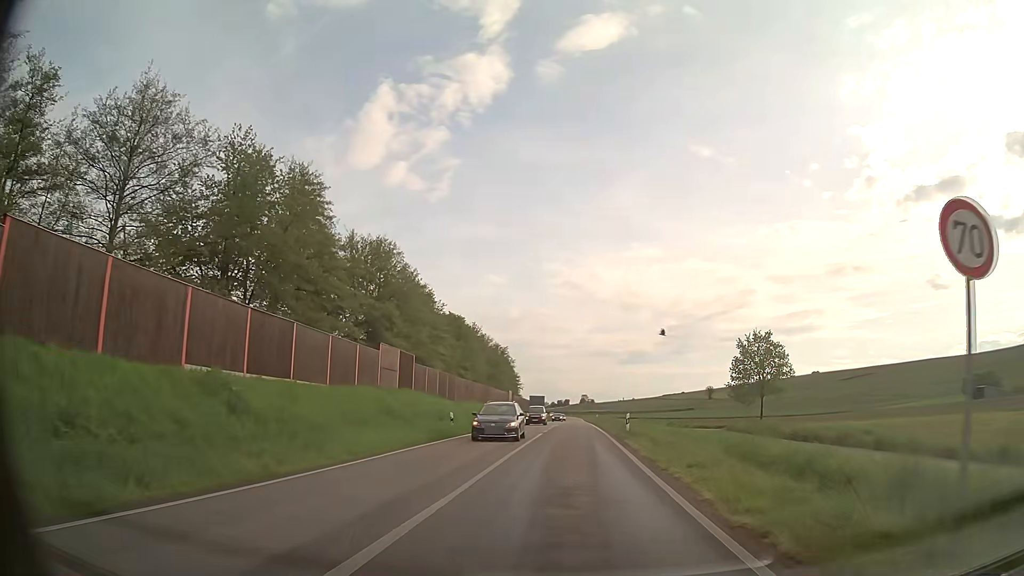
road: primary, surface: asphalt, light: Day
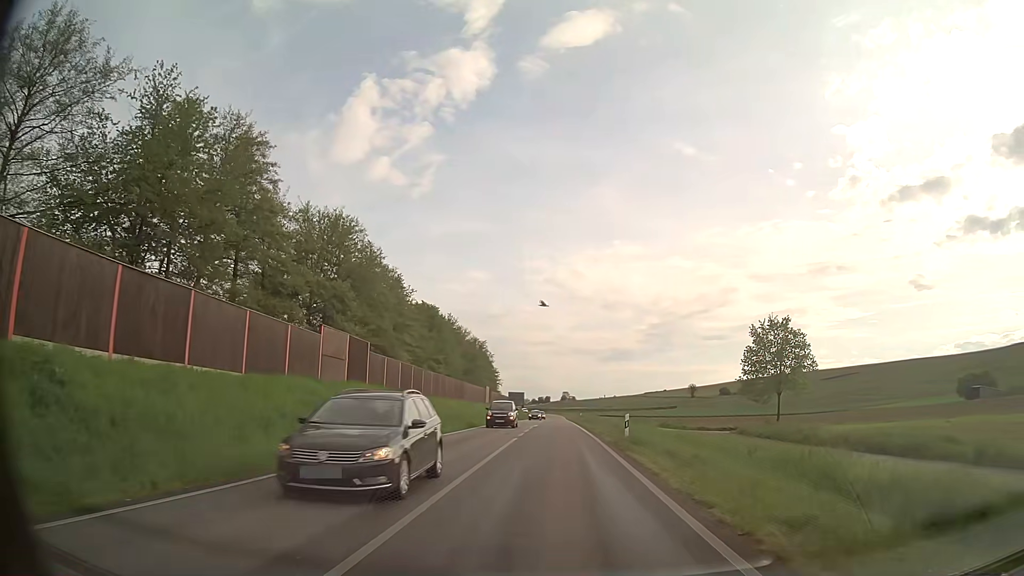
(+0.1, +7.1) m; +2°
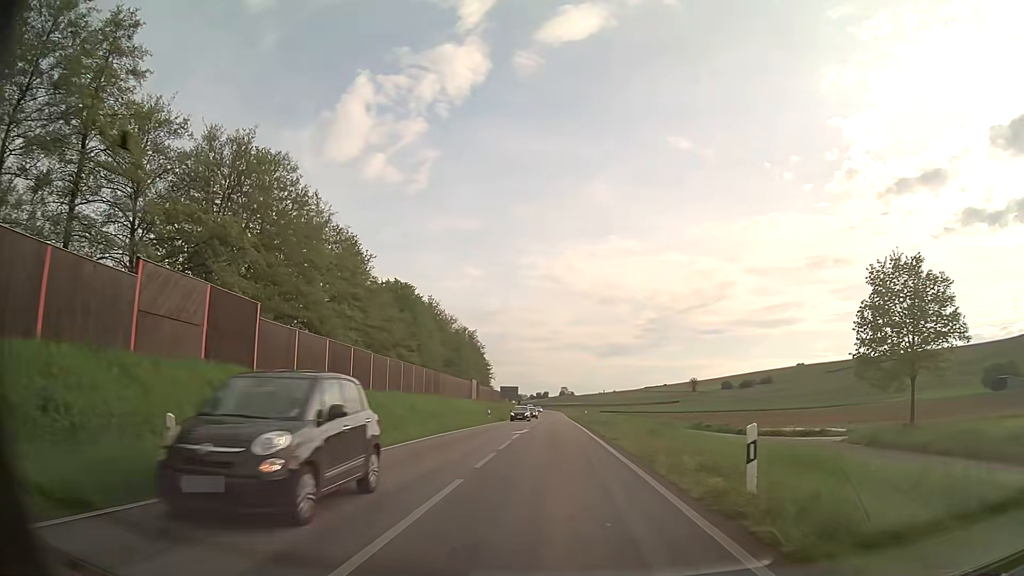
(+0.2, +15.2) m; 0°
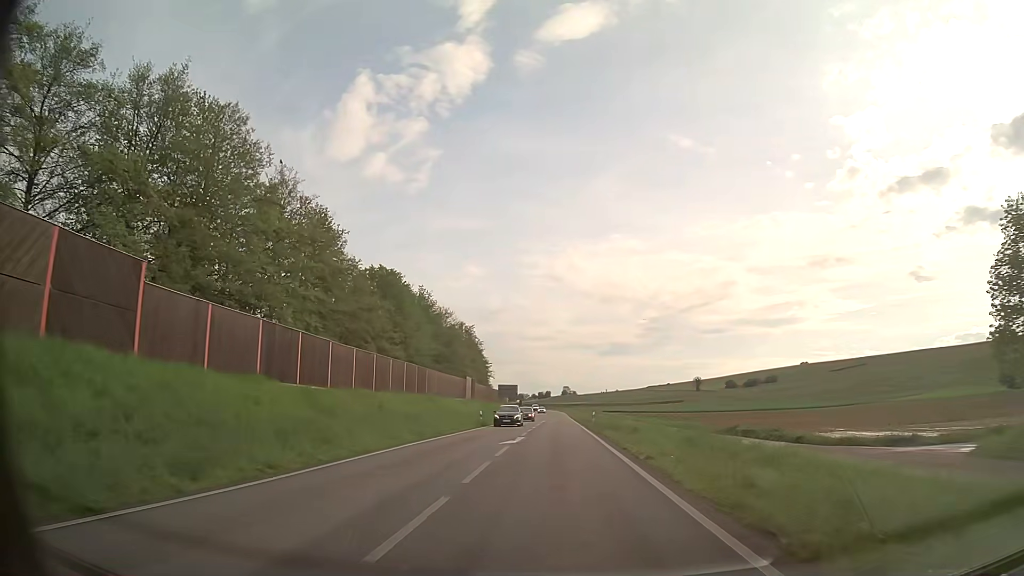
(0.0, +8.1) m; 0°
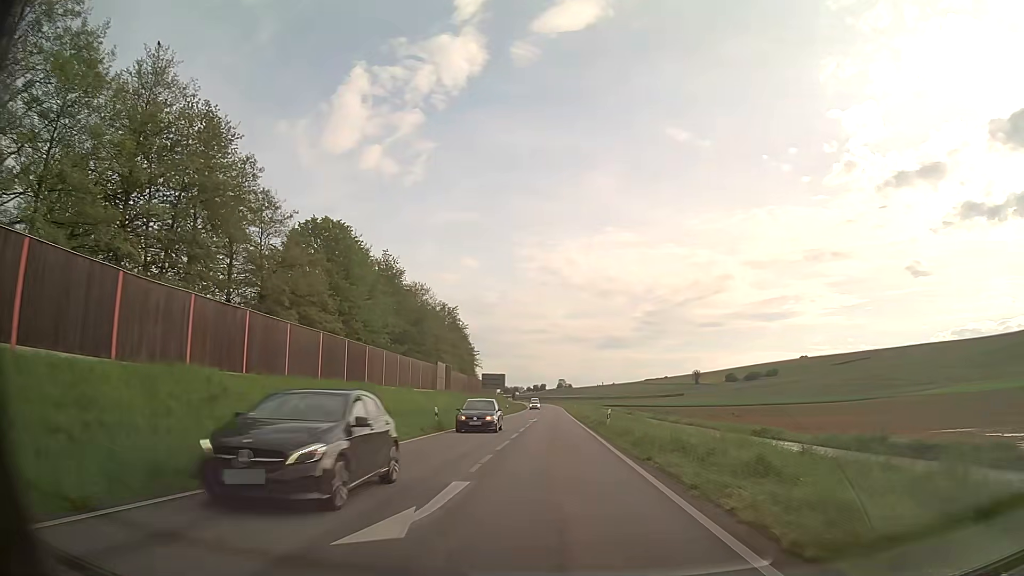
(0.0, +17.1) m; +1°
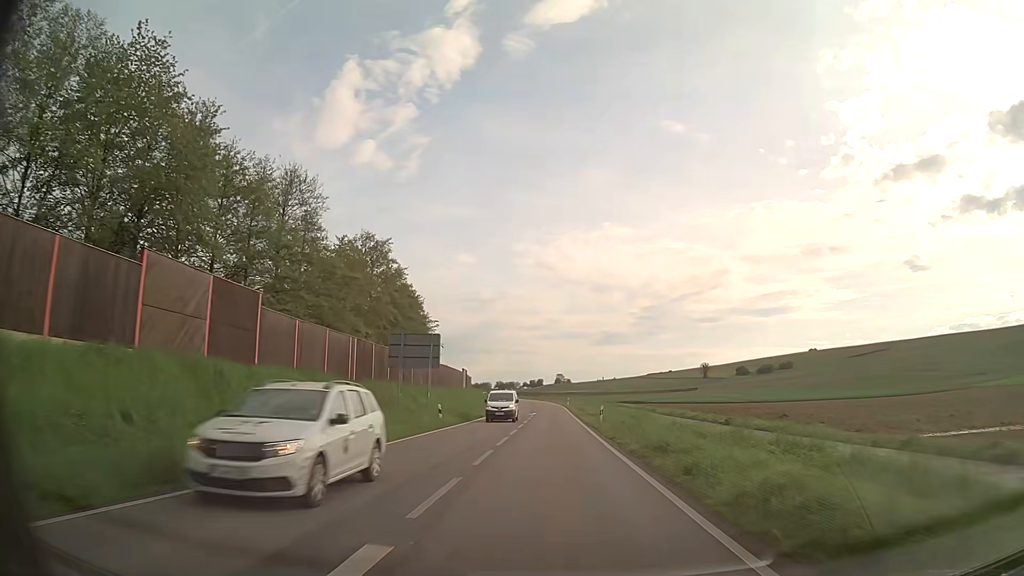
(-0.1, +47.2) m; 0°
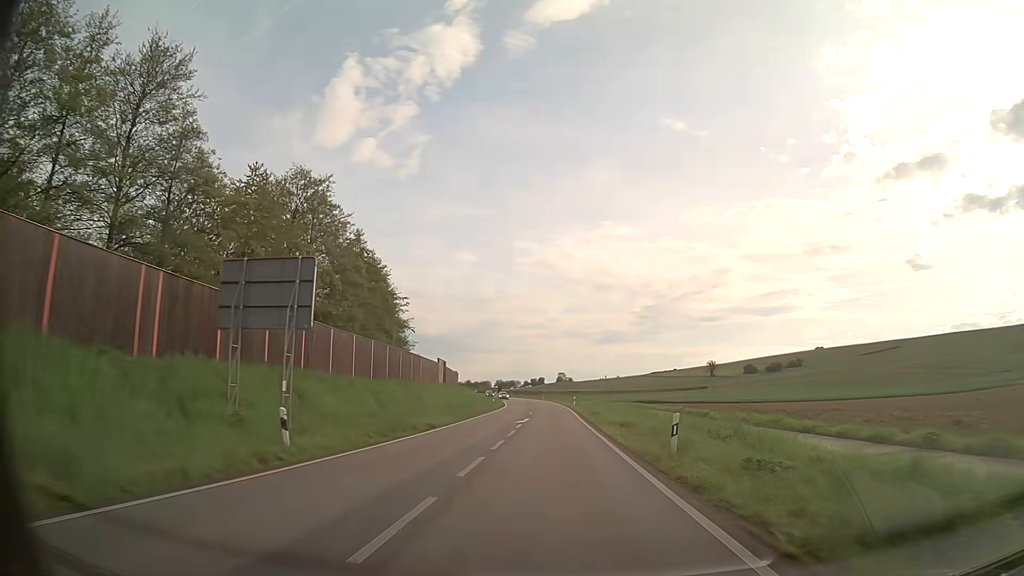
(0.0, +20.3) m; 0°
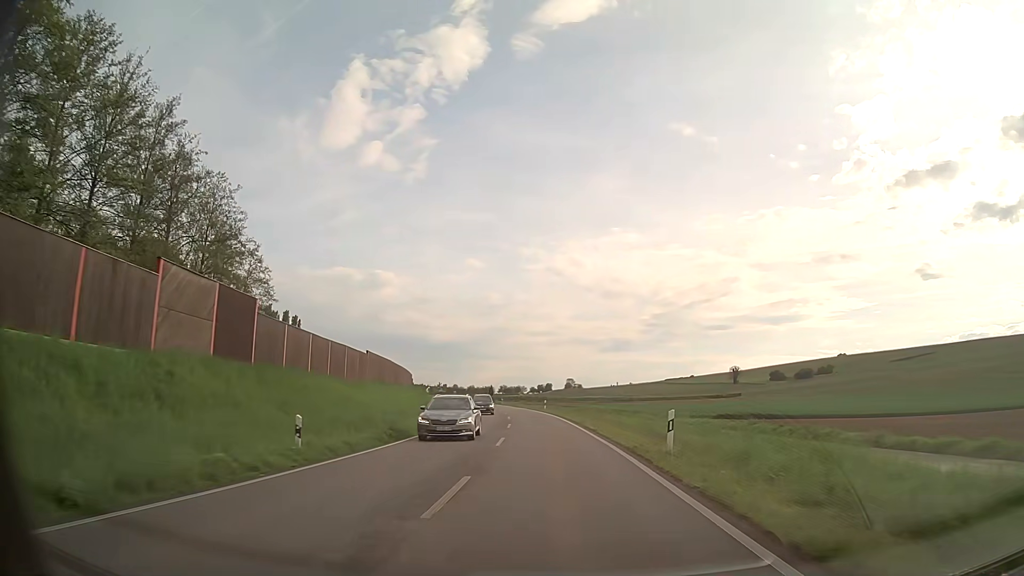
(-0.4, +52.0) m; -1°
(0, +10) (0, +20) (-1, +30) (-1, +40) (-2, +50) (-3, +60) (-4, +70) (-6, +80) (-7, +90) (-9, +99) m
